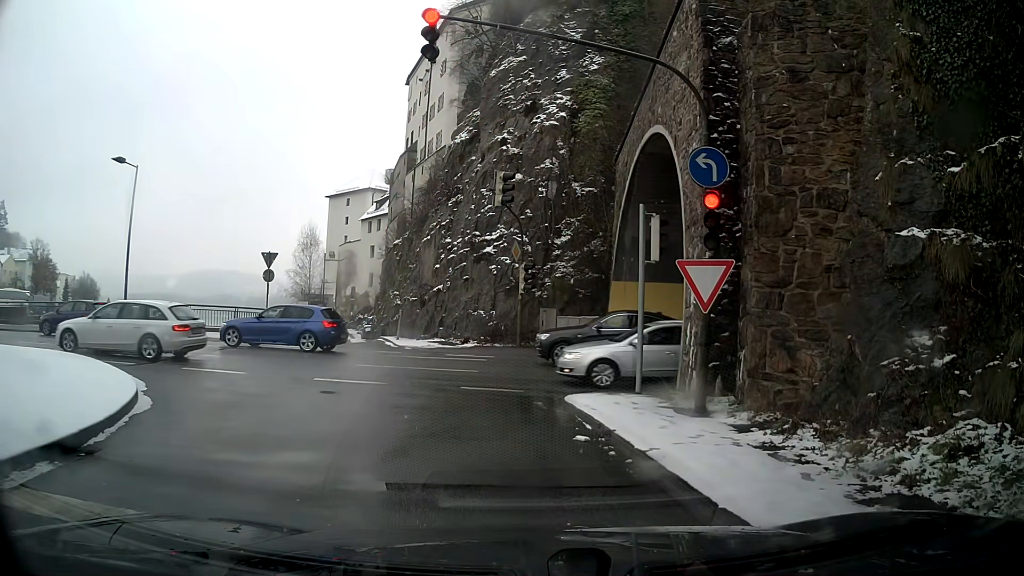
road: primary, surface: asphalt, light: Day
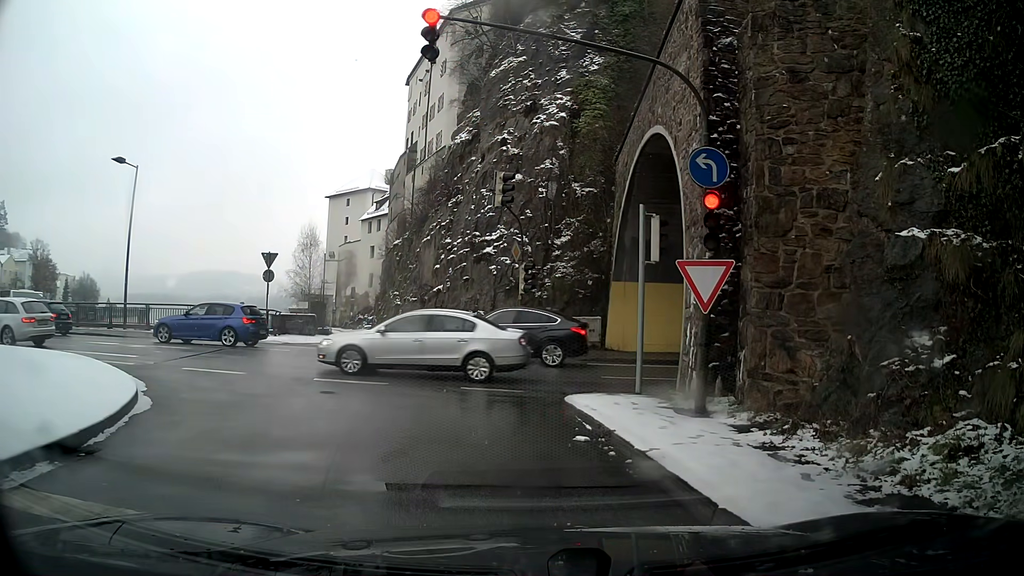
(0.0, 0.0) m; 0°
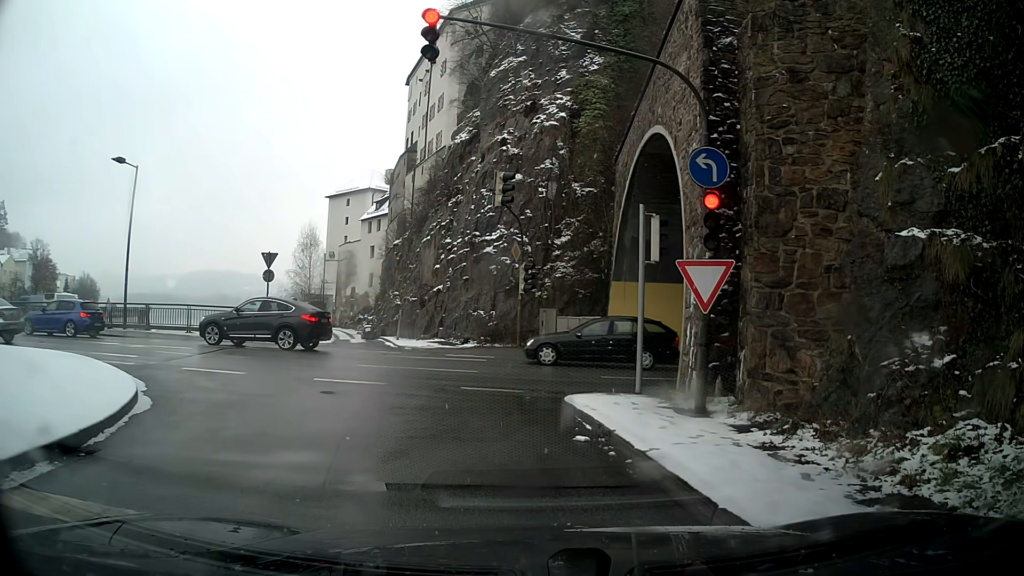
(0.0, 0.0) m; 0°
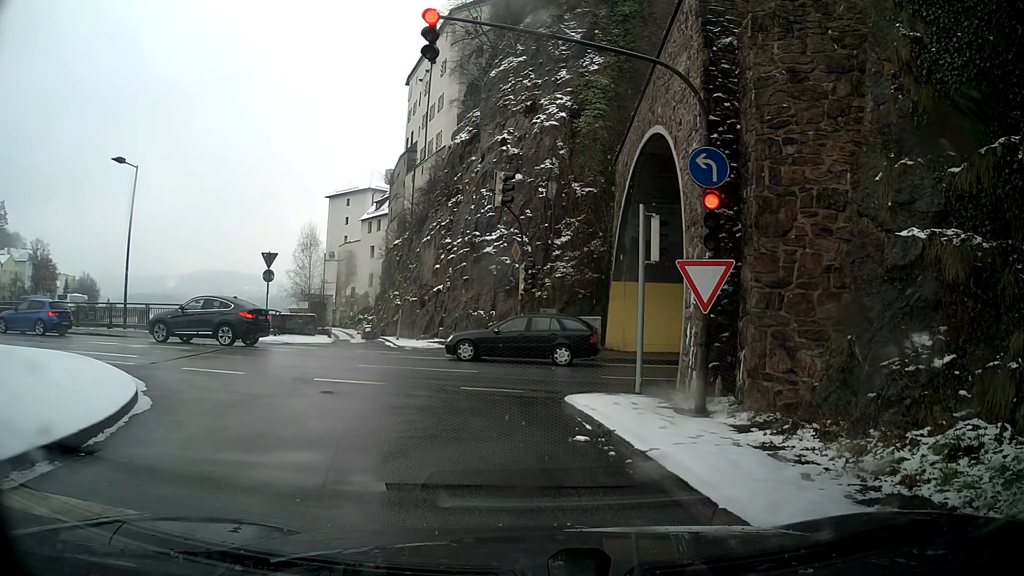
(0.0, 0.0) m; 0°
